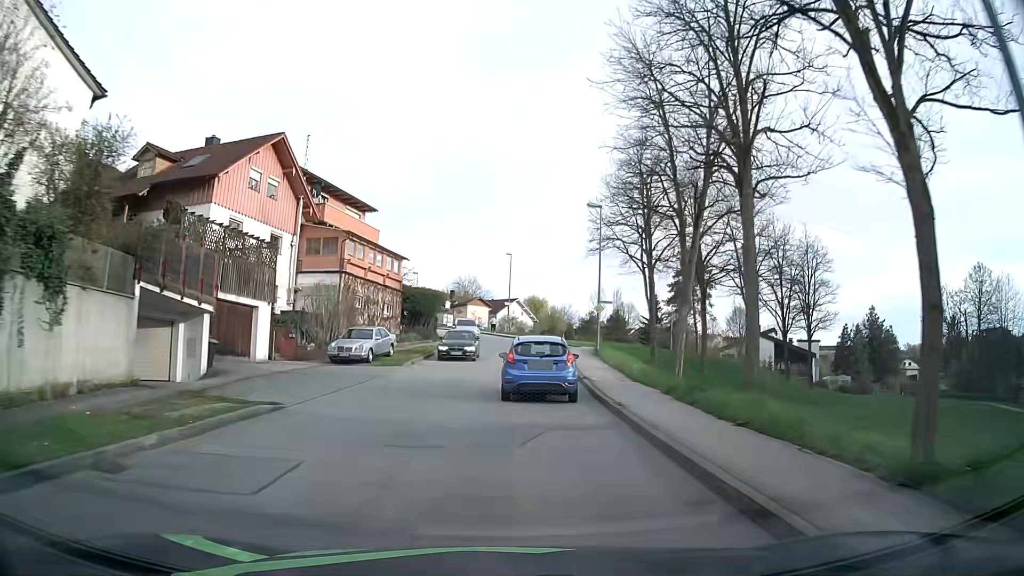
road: unclassified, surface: asphalt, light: Day
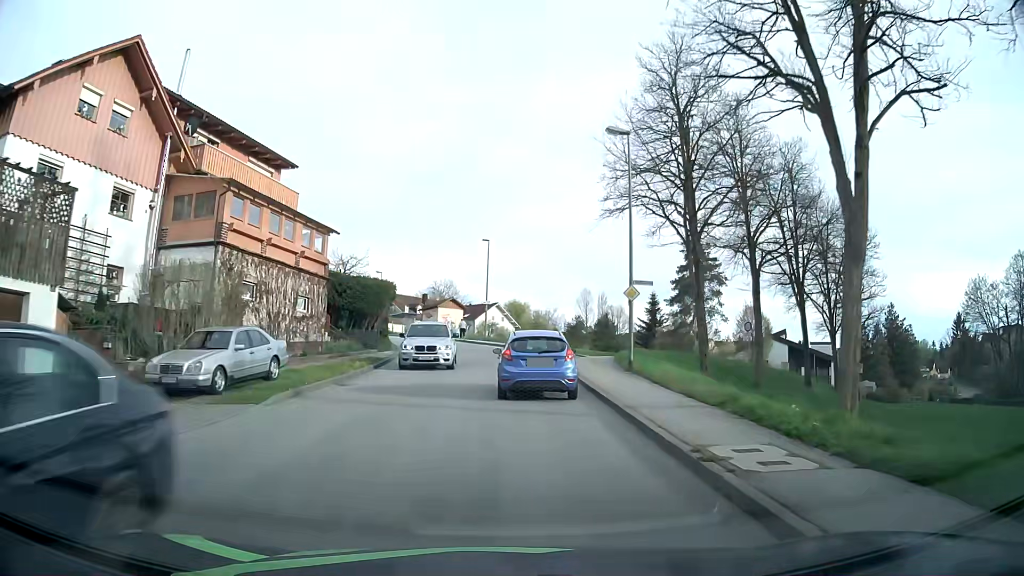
(+0.3, +13.9) m; +2°
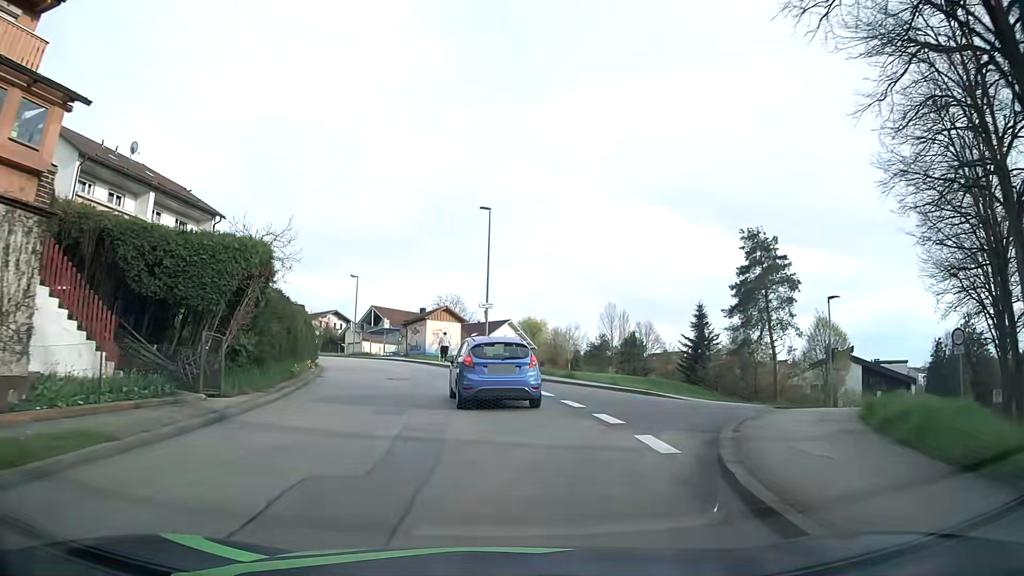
(+0.2, +19.8) m; -1°
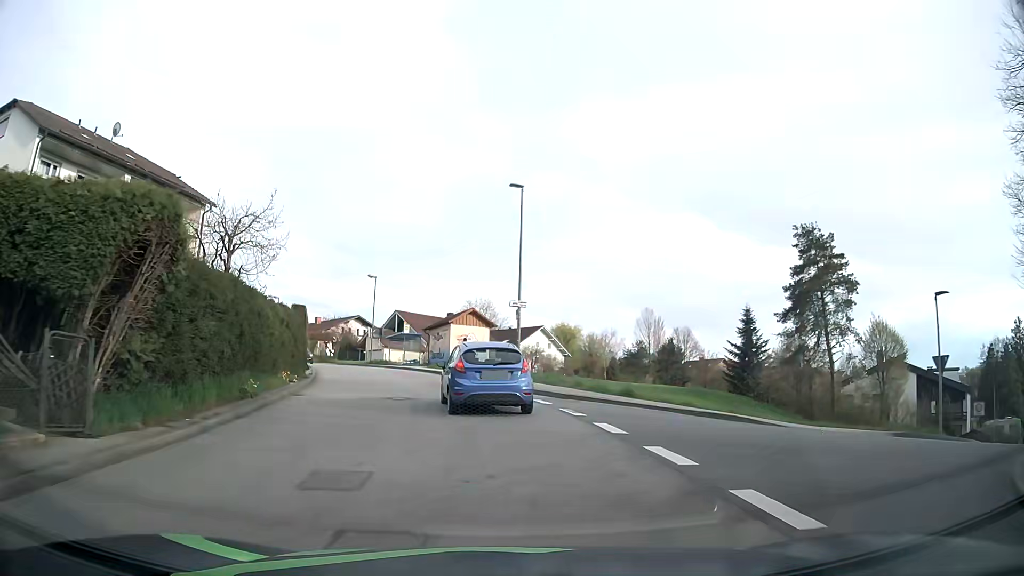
(-0.1, +6.3) m; -2°
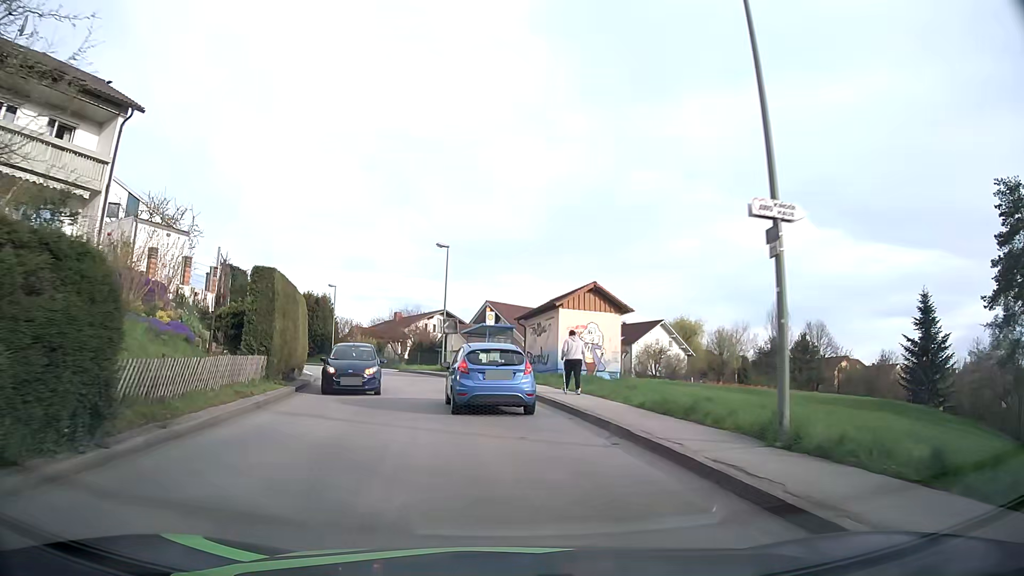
(-1.6, +18.5) m; -8°
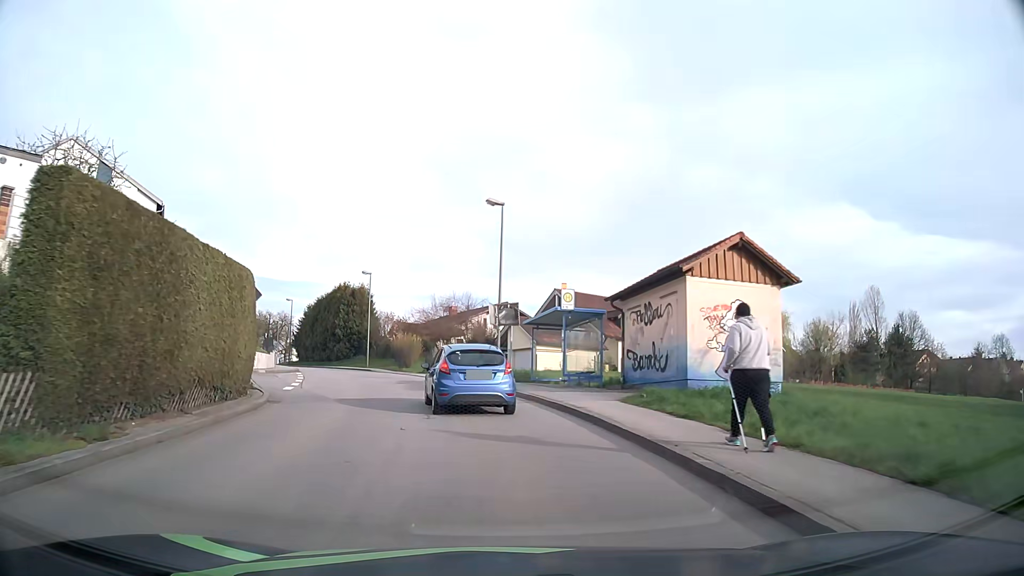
(-0.7, +12.2) m; -7°
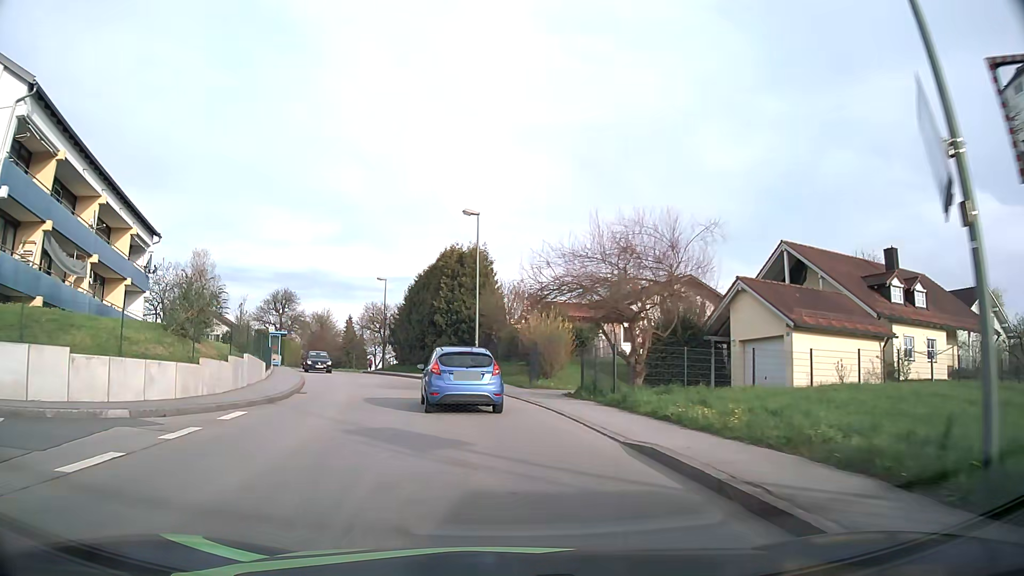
(-2.5, +24.3) m; -12°
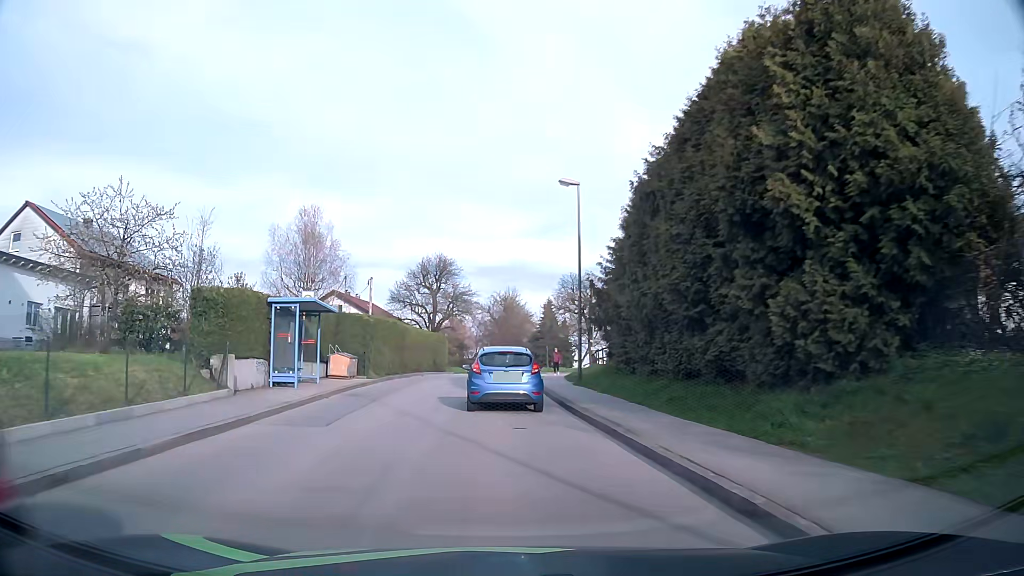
(-4.8, +31.3) m; -18°
(0, +10) (-1, +20) (-1, +30) (0, +40) (+1, +50) (+4, +59) (+9, +68) (+16, +76) (+24, +81) (+33, +85) m
